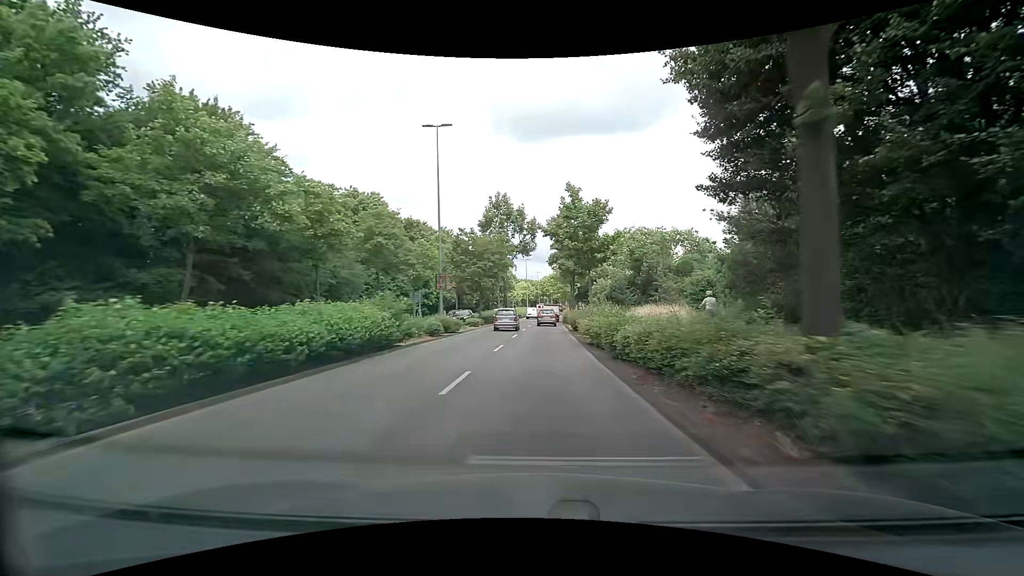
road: primary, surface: asphalt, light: Day
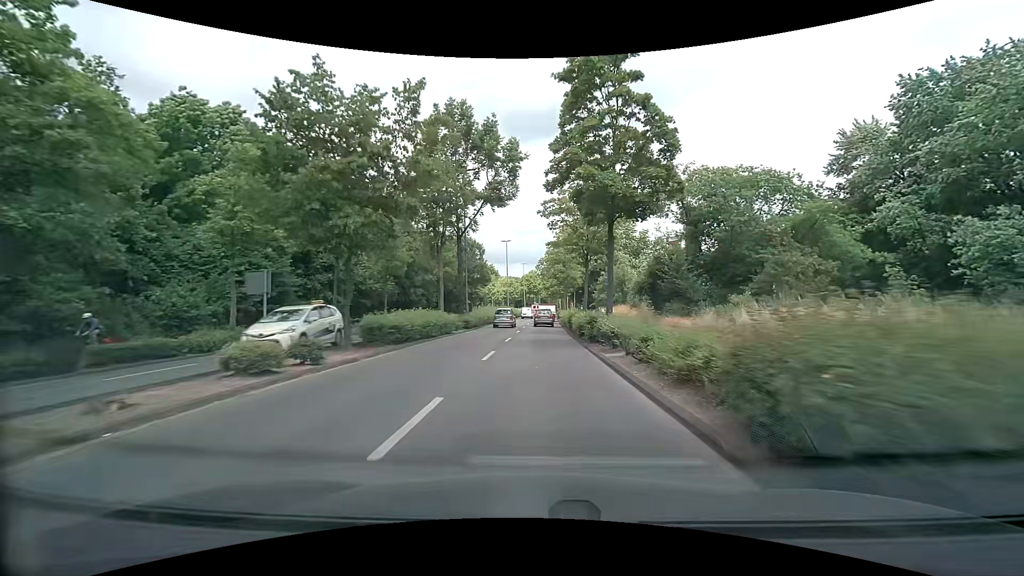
(+0.4, +30.5) m; +1°
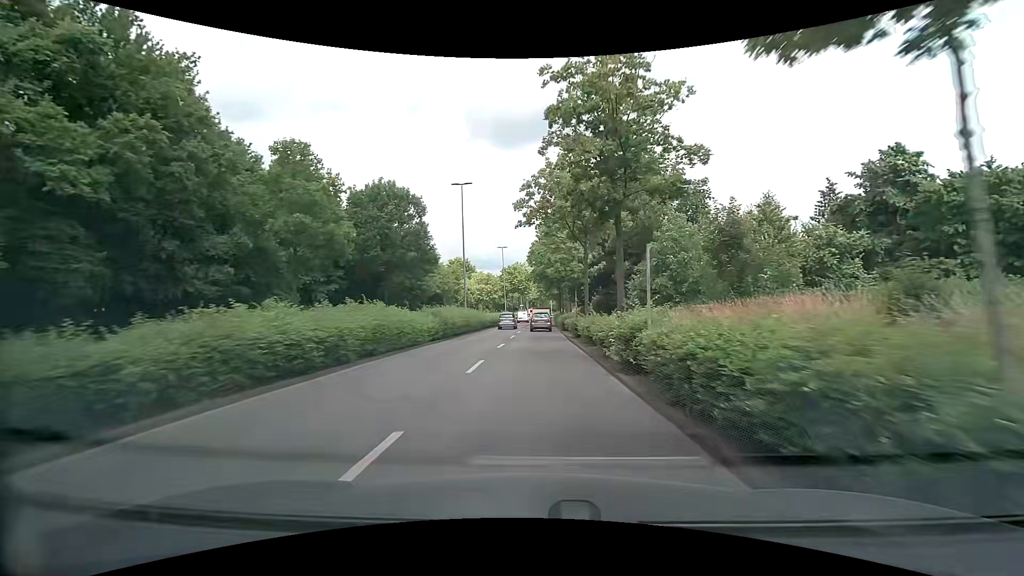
(+1.0, +38.1) m; +2°
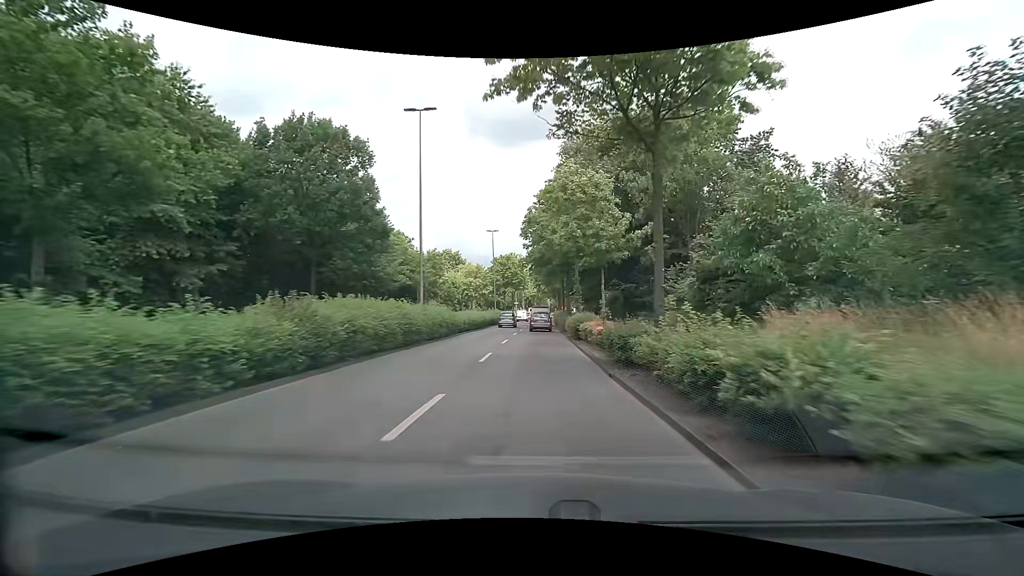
(0.0, +15.2) m; 0°
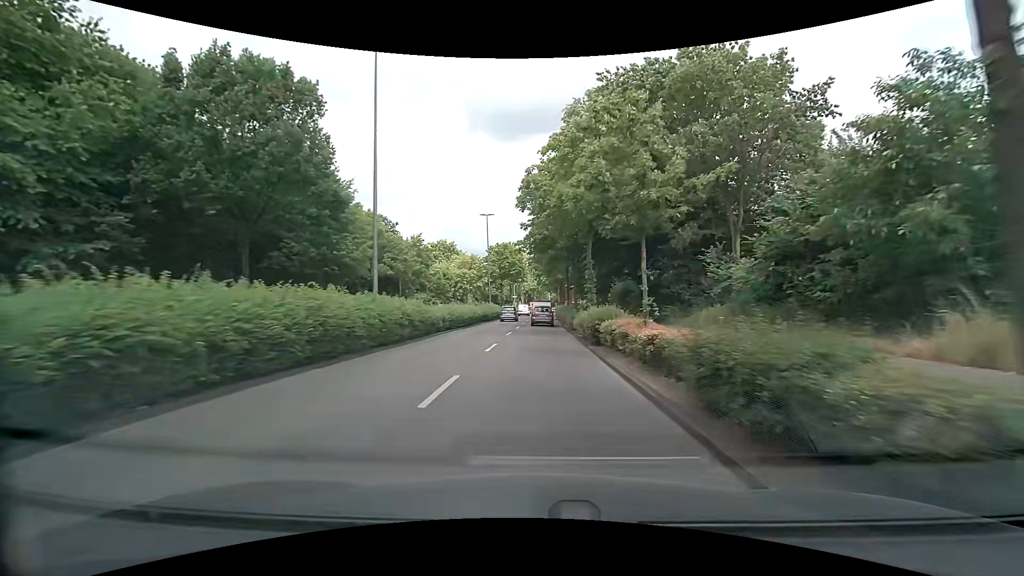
(0.0, +7.6) m; 0°
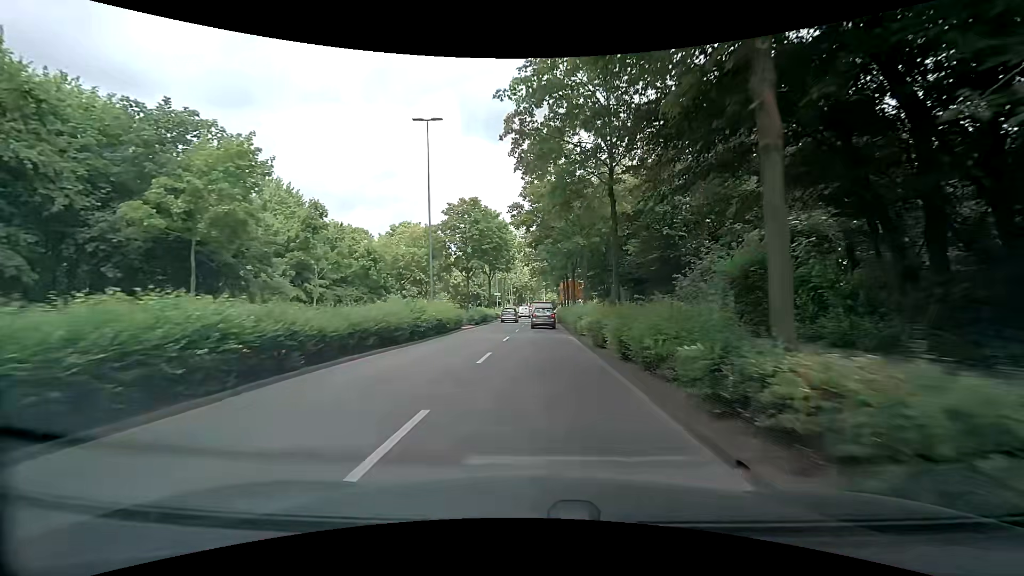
(+0.2, +30.4) m; 0°
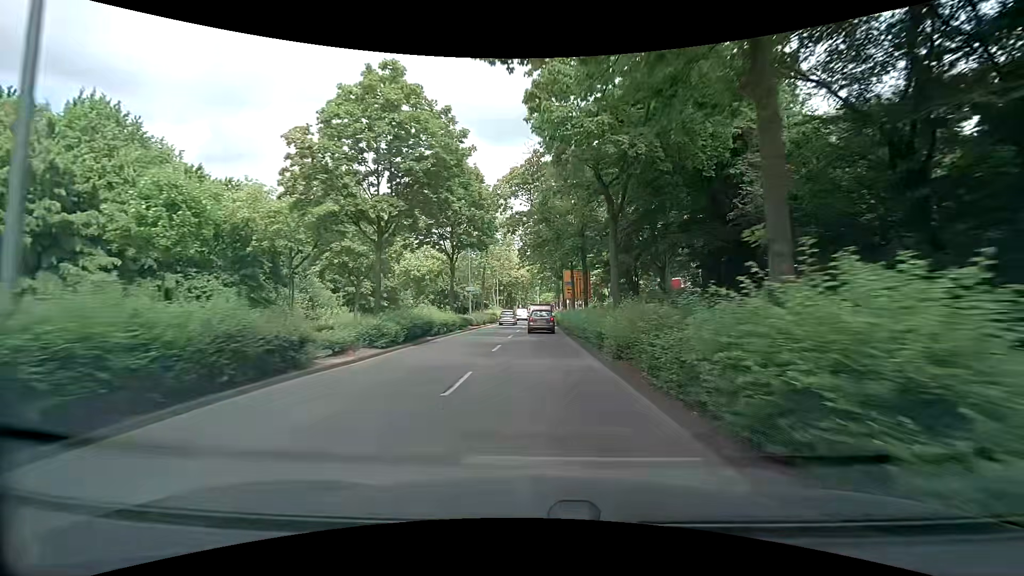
(+0.3, +22.5) m; +1°
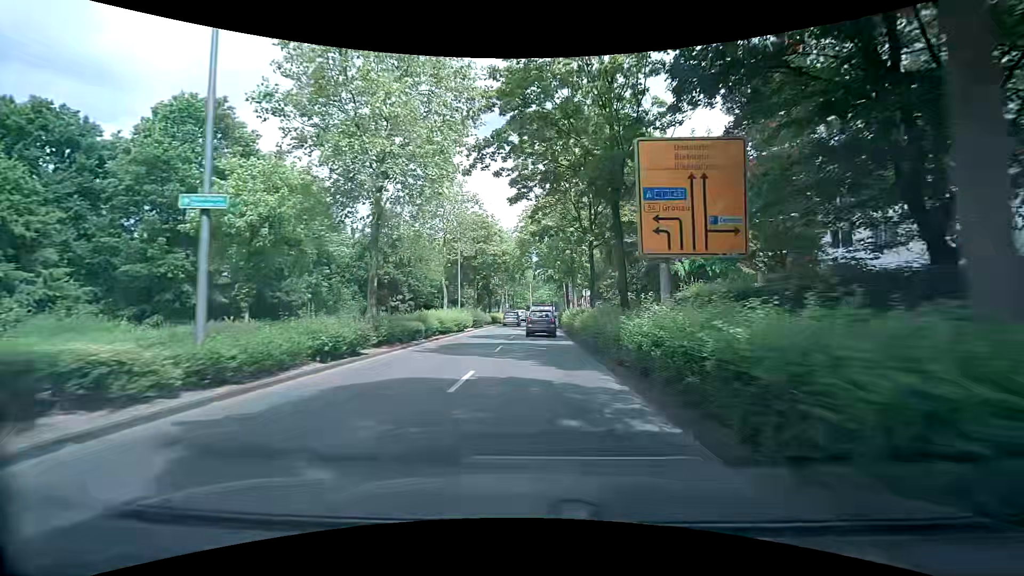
(+0.3, +35.6) m; +2°
(0, +10) (0, +20) (0, +30) (0, +40) (0, +50) (0, +60) (+1, +70) (+1, +80) (+2, +90) (+3, +100) m
